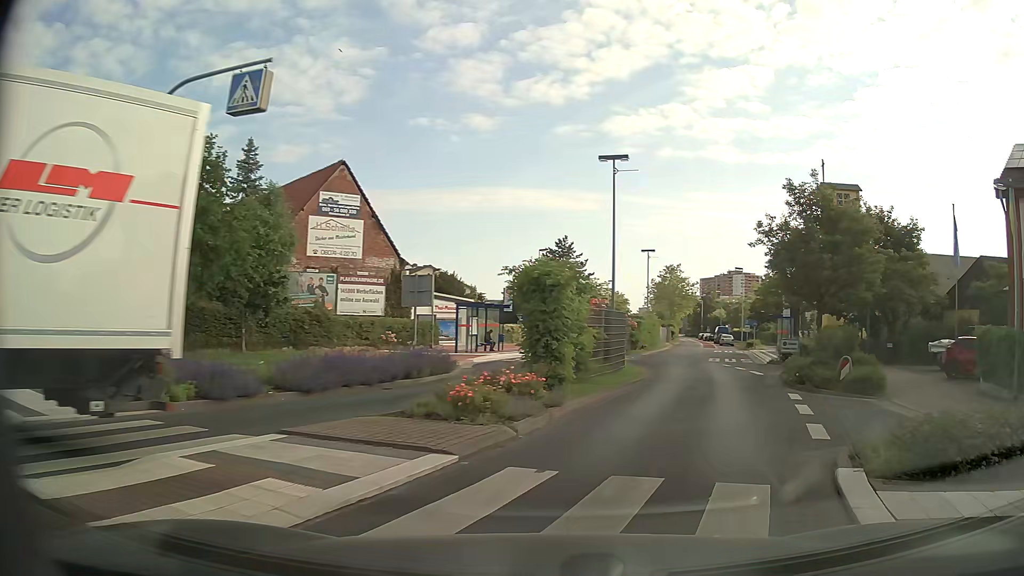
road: secondary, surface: asphalt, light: Day
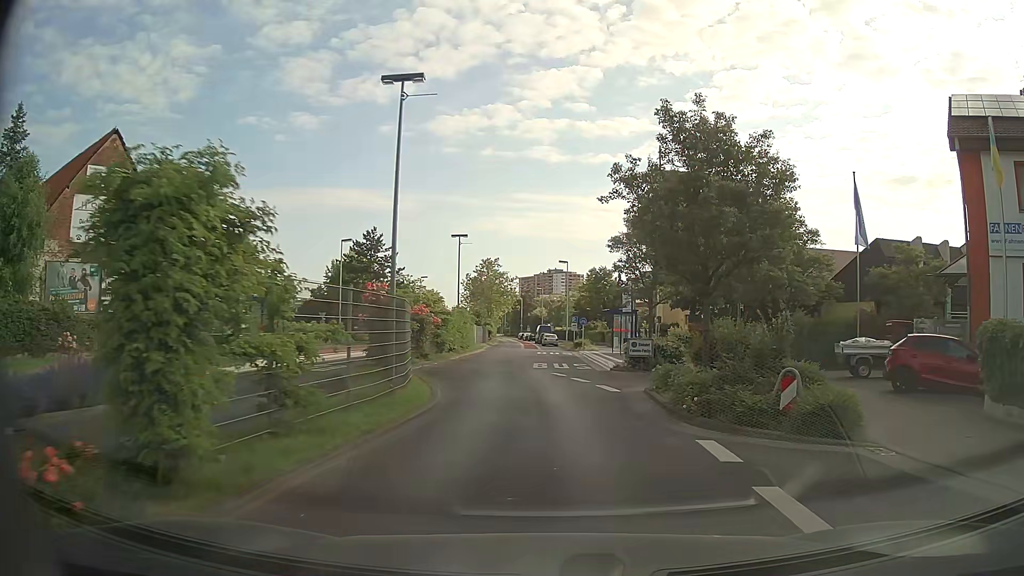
(+1.2, +7.8) m; +14°
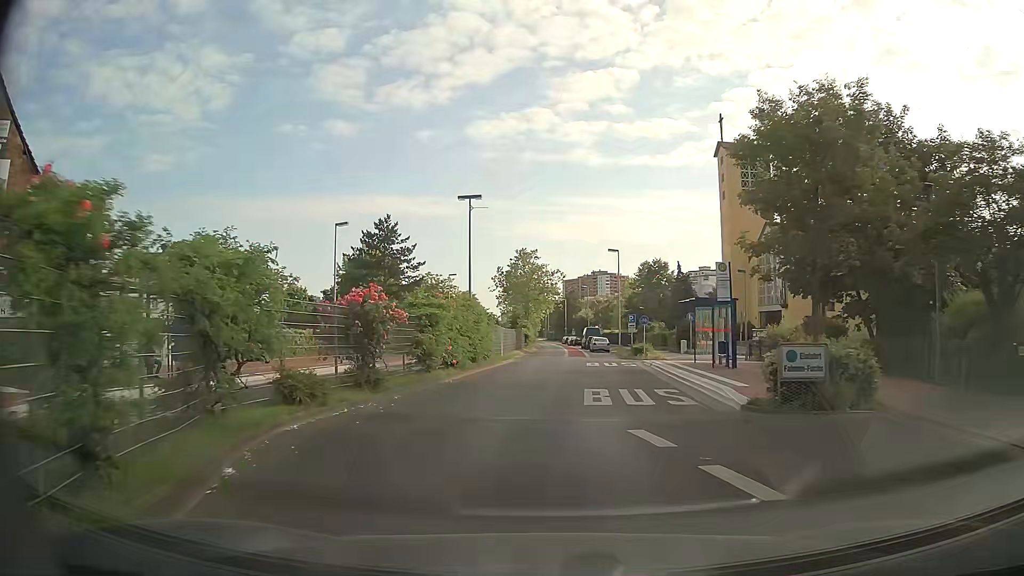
(+0.1, +14.0) m; -3°
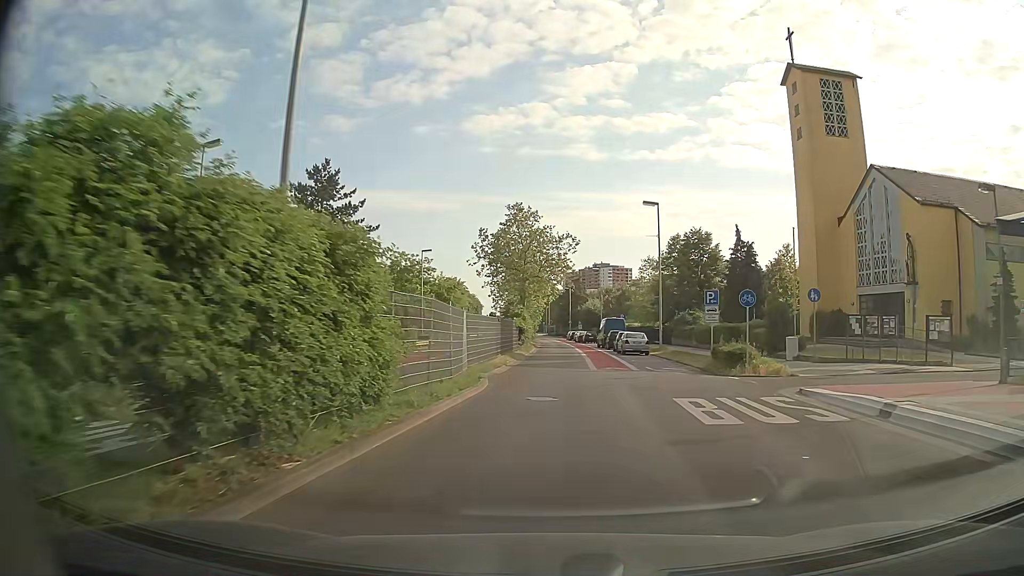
(-0.2, +23.0) m; 0°
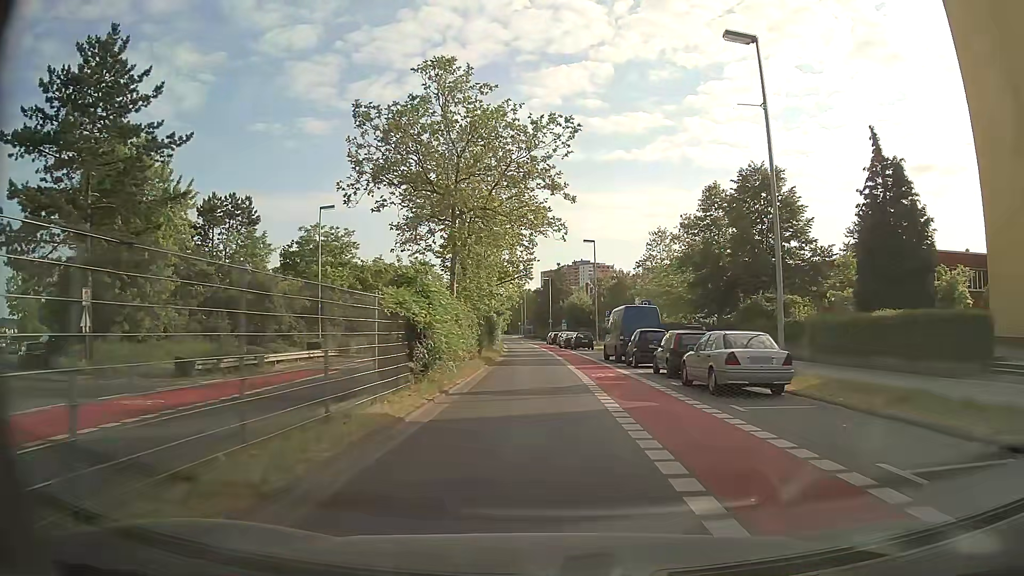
(+0.7, +27.8) m; +2°
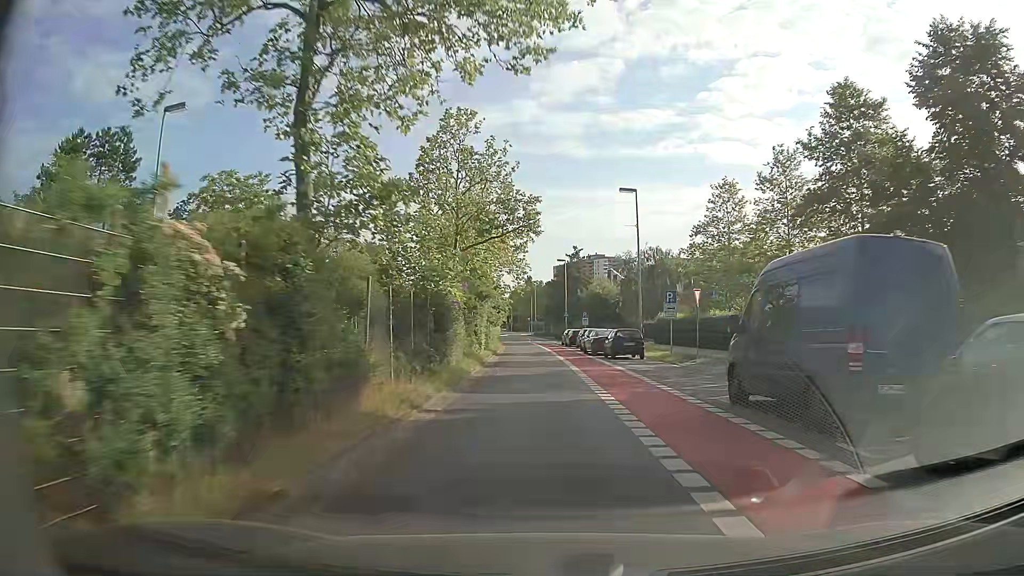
(-0.1, +22.7) m; -1°
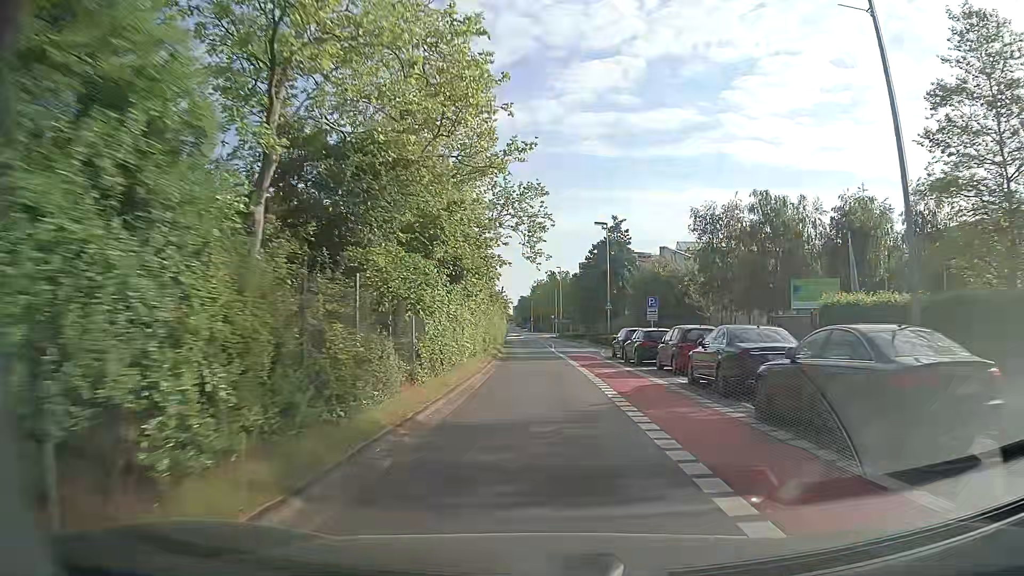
(-0.6, +30.2) m; -2°
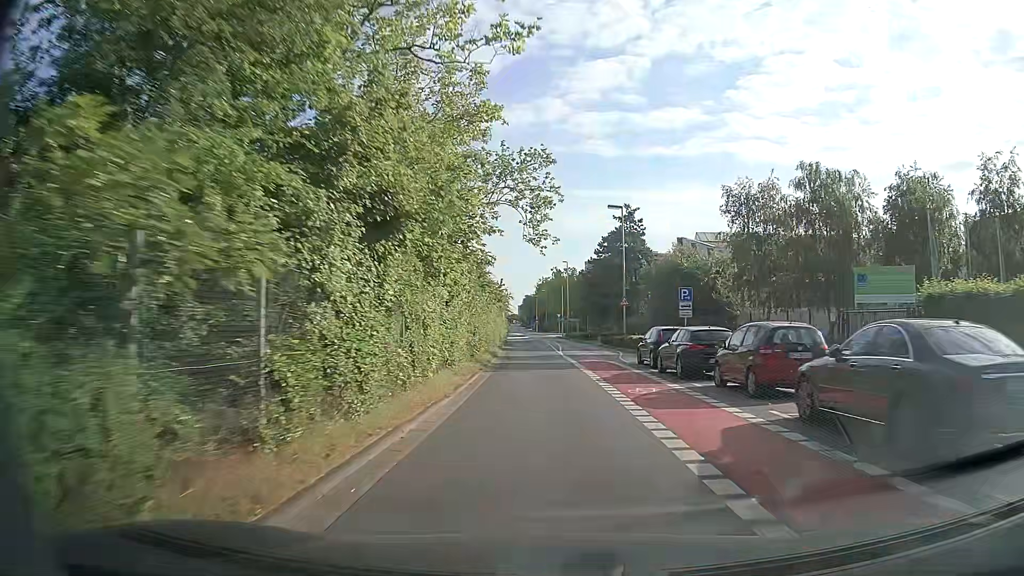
(0.0, +7.5) m; 0°
(0, +10) (0, +20) (0, +30) (-1, +40) (-1, +50) (-1, +60) (-1, +70) (-1, +80) (-1, +90) (-1, +100) m
